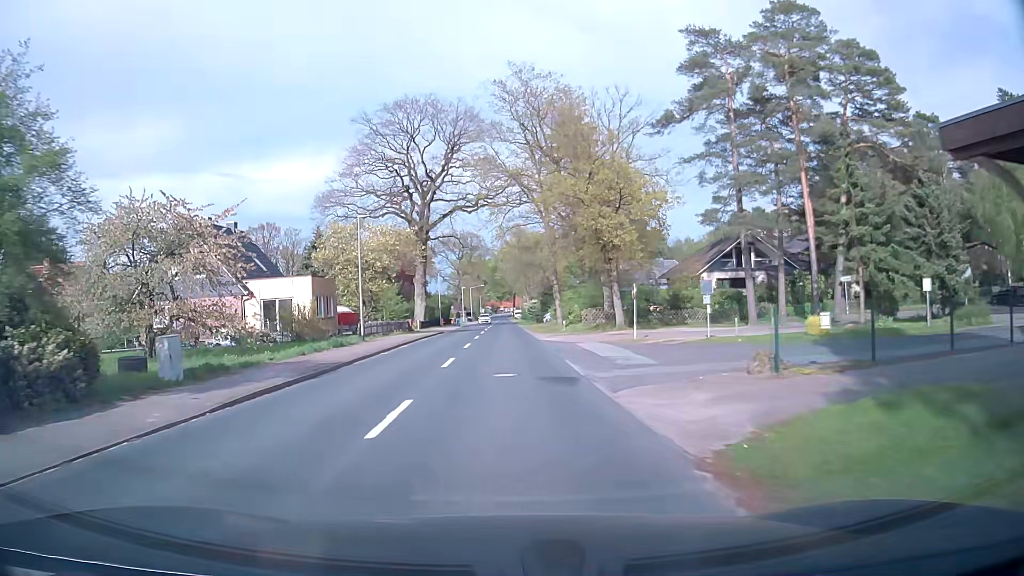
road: tertiary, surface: asphalt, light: Day
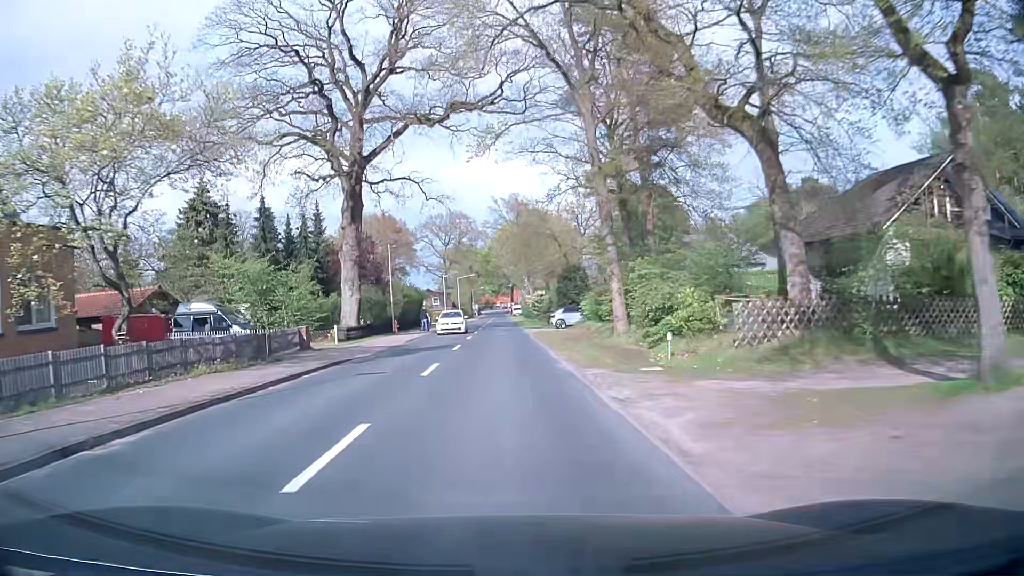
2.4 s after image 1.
(+0.1, +29.5) m; 0°
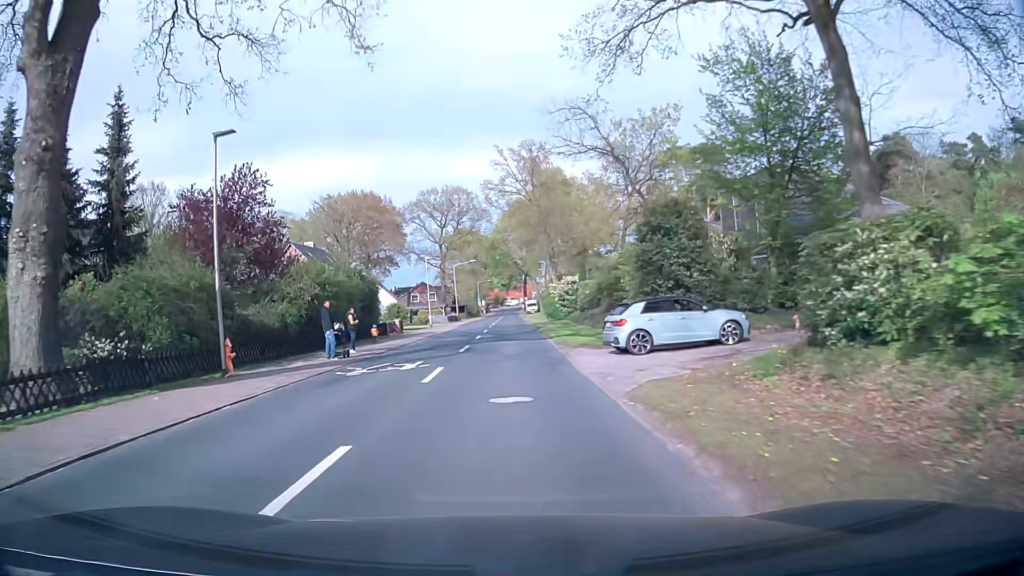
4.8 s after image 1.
(-0.1, +28.2) m; -1°
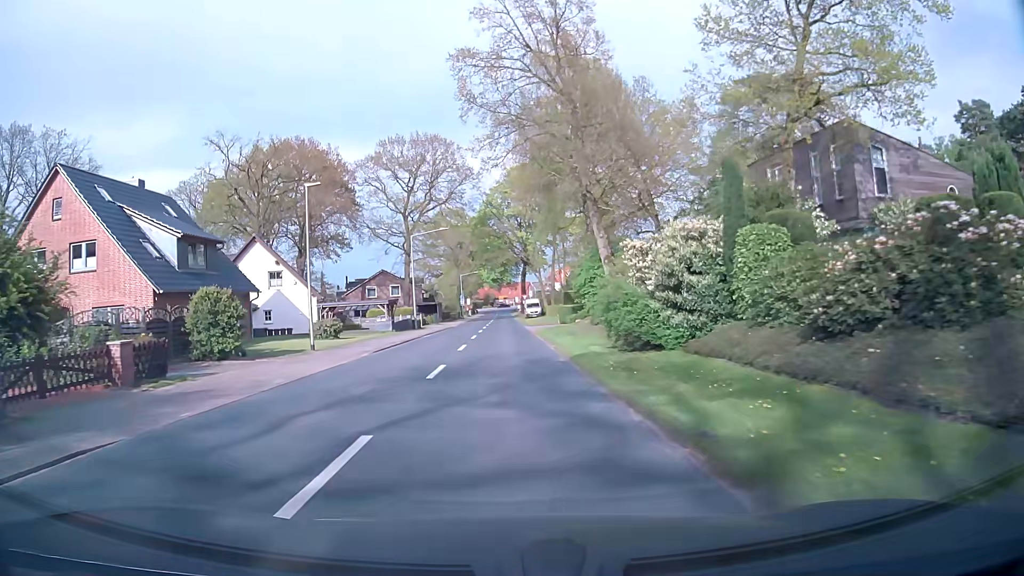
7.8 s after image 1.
(0.0, +35.4) m; +1°
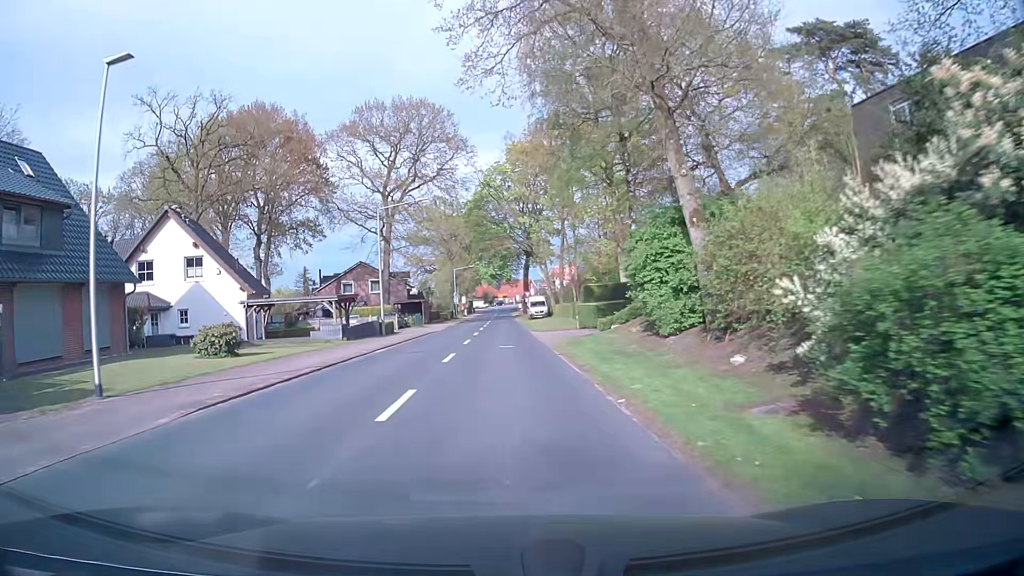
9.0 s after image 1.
(-0.1, +14.0) m; 0°
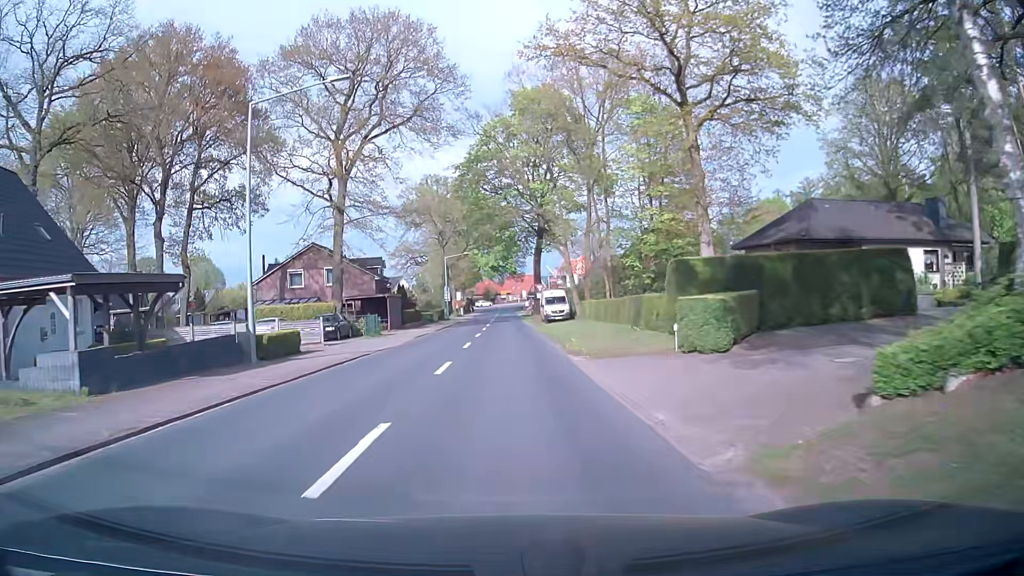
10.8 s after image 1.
(-0.2, +21.2) m; 0°
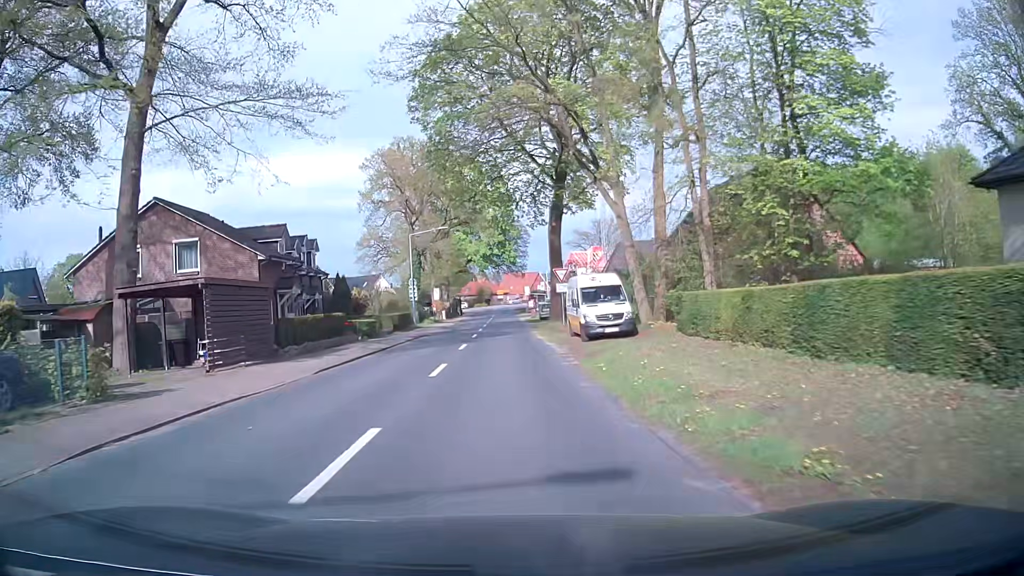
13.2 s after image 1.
(-0.1, +27.0) m; 0°
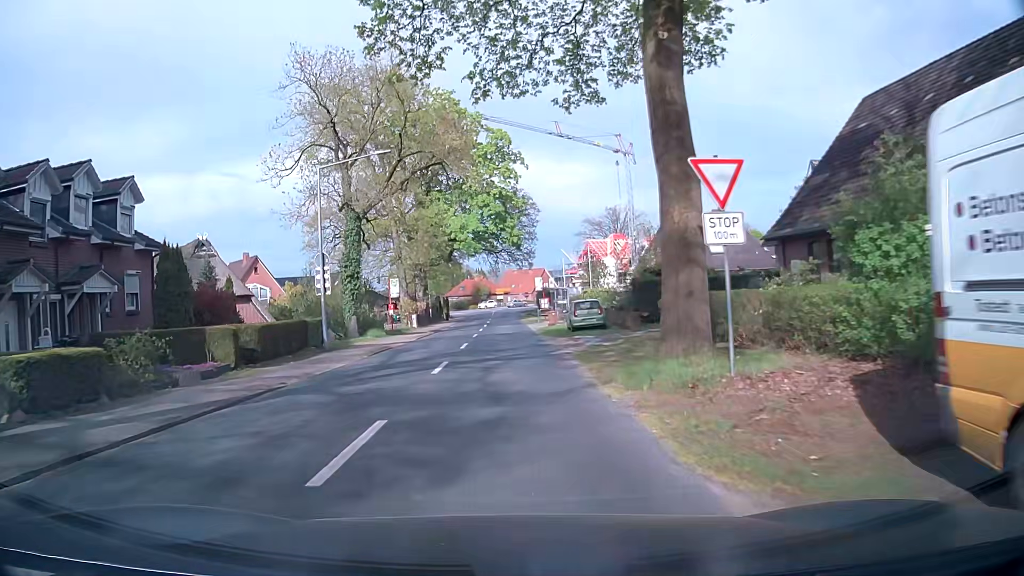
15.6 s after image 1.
(-0.1, +26.5) m; 0°
(0, +10) (0, +20) (0, +30) (0, +40) (0, +50) (0, +60) (0, +70) (0, +80) (0, +90) (0, +100) m
